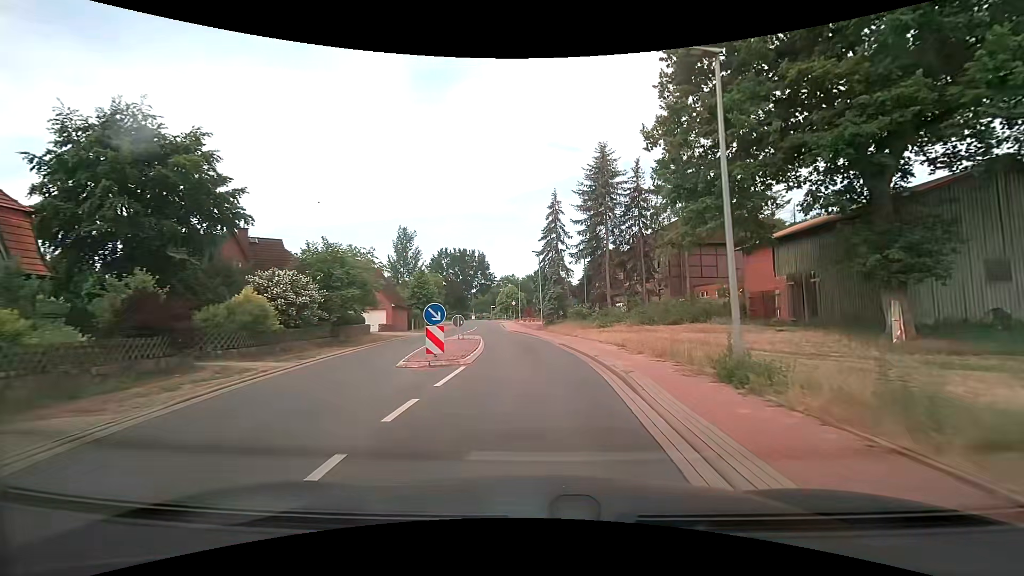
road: tertiary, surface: asphalt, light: Day
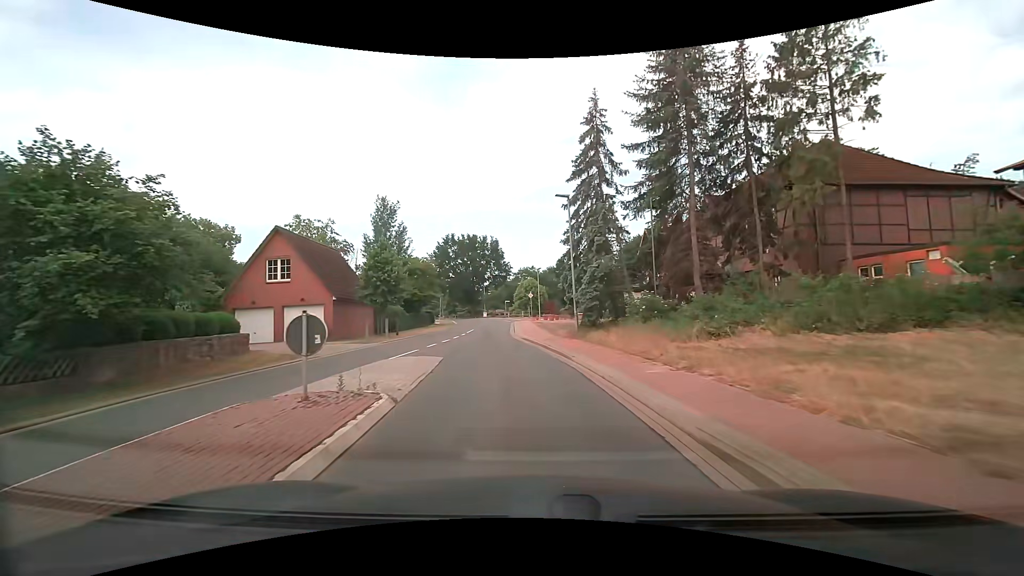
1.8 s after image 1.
(-0.2, +18.2) m; -3°
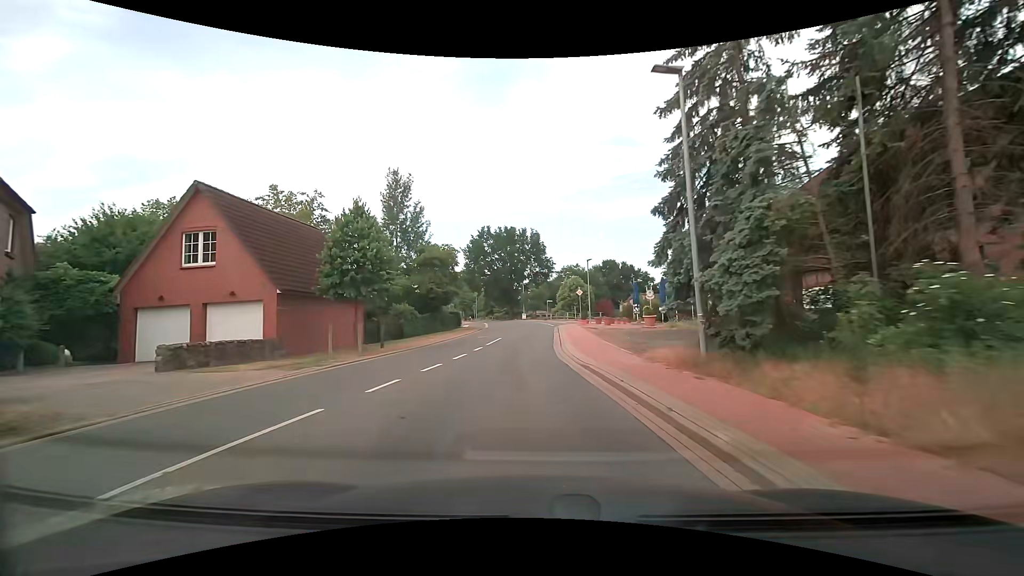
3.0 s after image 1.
(-0.4, +11.5) m; -4°
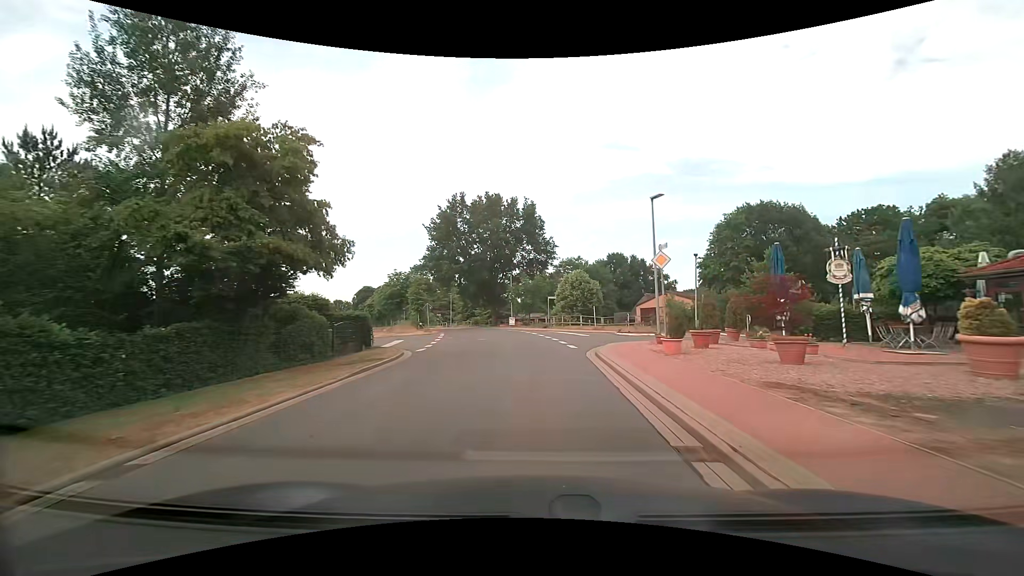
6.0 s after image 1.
(-0.4, +28.1) m; +1°
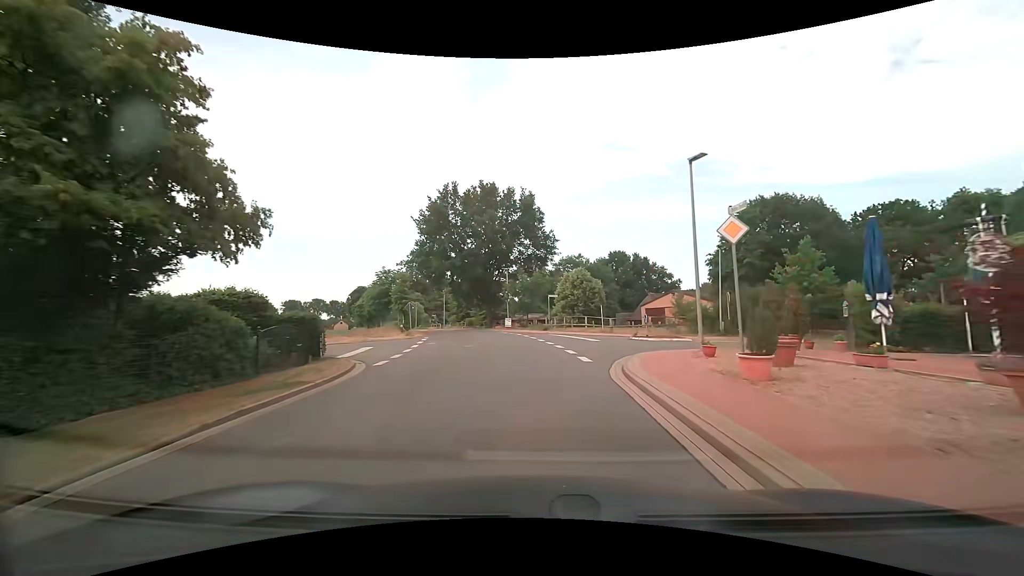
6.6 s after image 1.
(0.0, +5.6) m; 0°
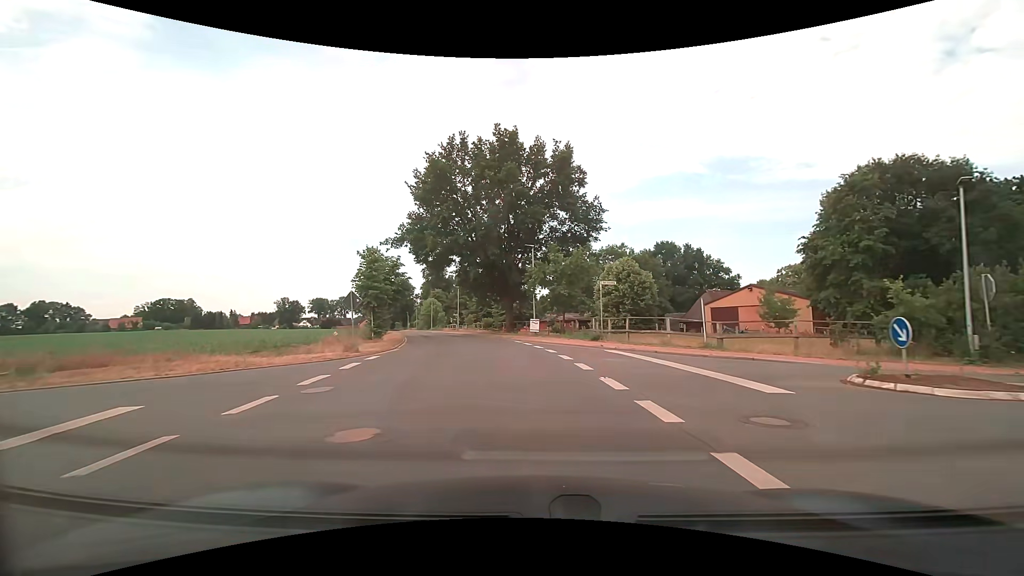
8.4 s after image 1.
(-0.4, +16.9) m; -3°
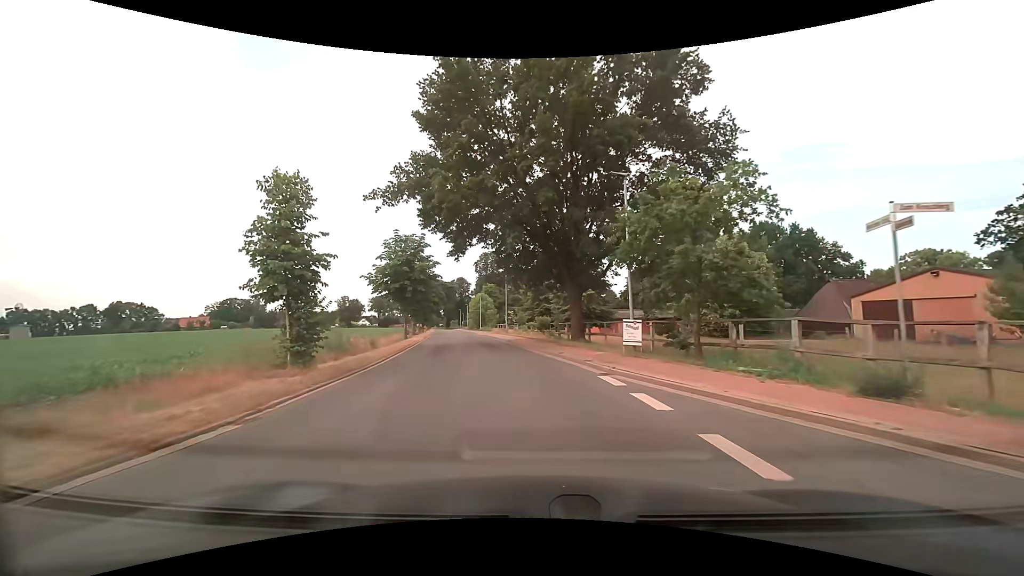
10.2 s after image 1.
(-0.9, +16.9) m; -7°
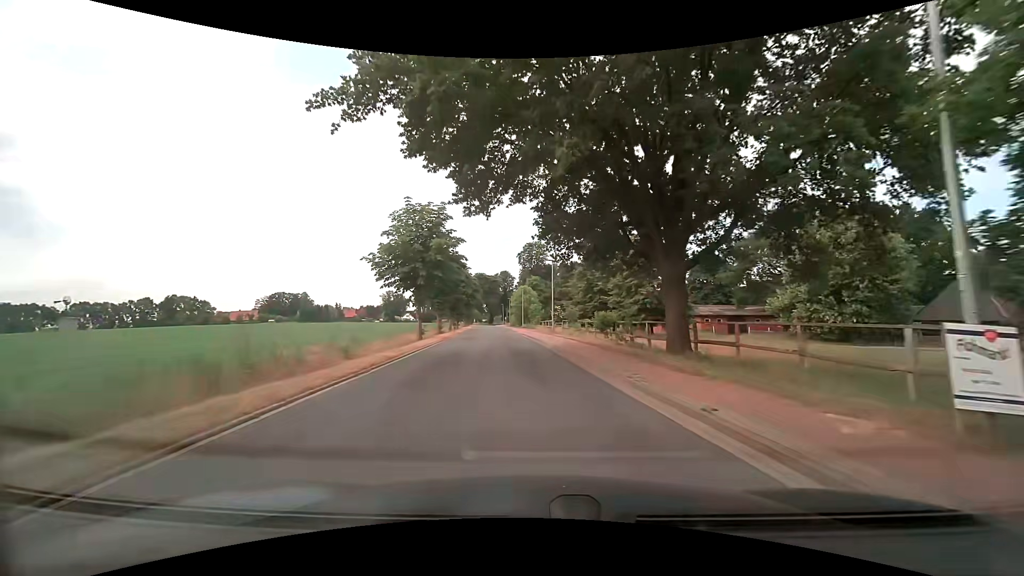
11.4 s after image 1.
(-0.5, +11.4) m; -5°
(0, +10) (-1, +20) (-2, +30) (-3, +40) (-4, +50) (-5, +60) (-5, +70) (-6, +80) (-7, +90) (-8, +100) m
